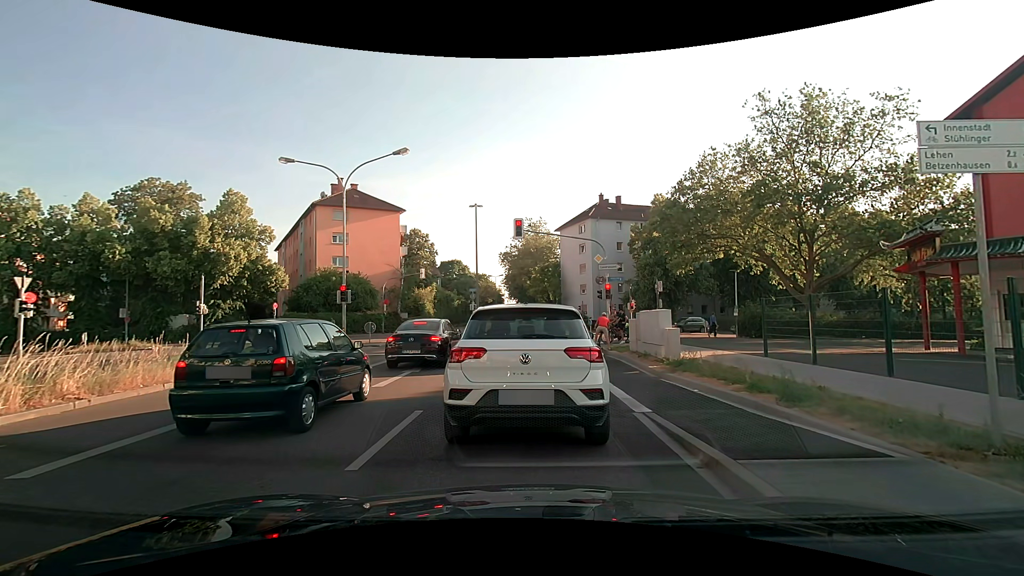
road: secondary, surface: asphalt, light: Day
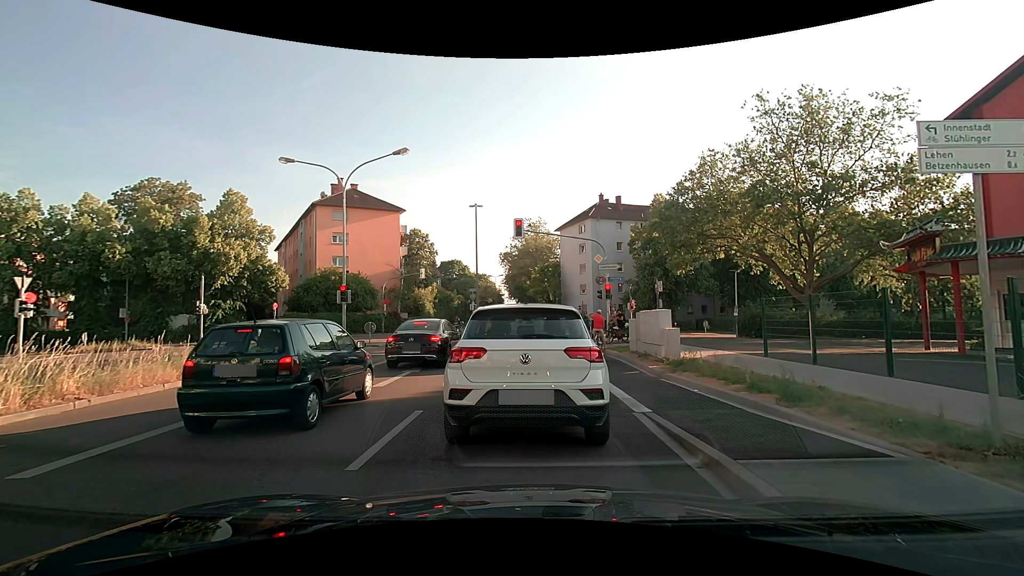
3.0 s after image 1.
(0.0, 0.0) m; 0°
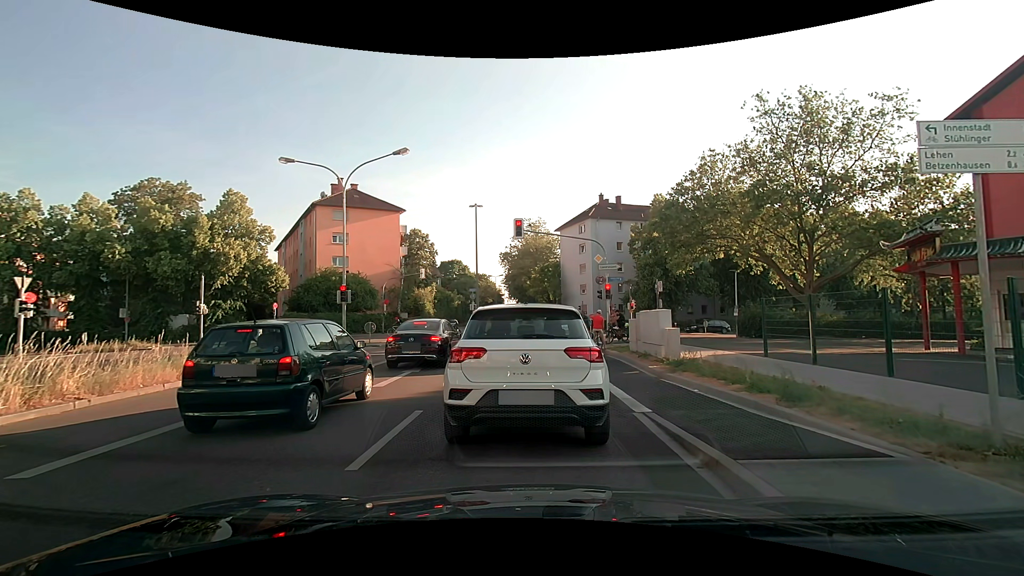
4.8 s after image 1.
(0.0, 0.0) m; 0°
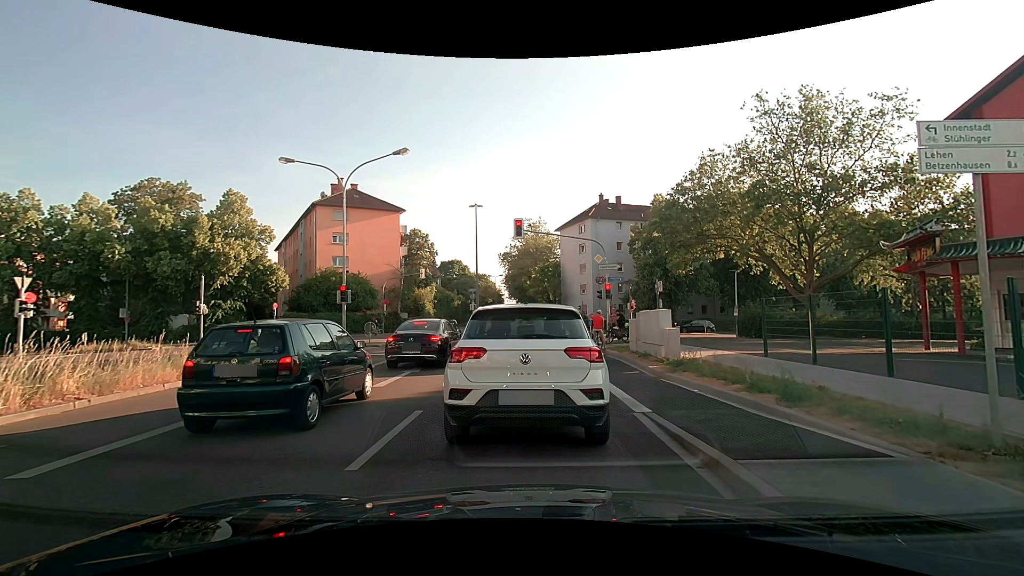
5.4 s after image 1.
(0.0, 0.0) m; 0°
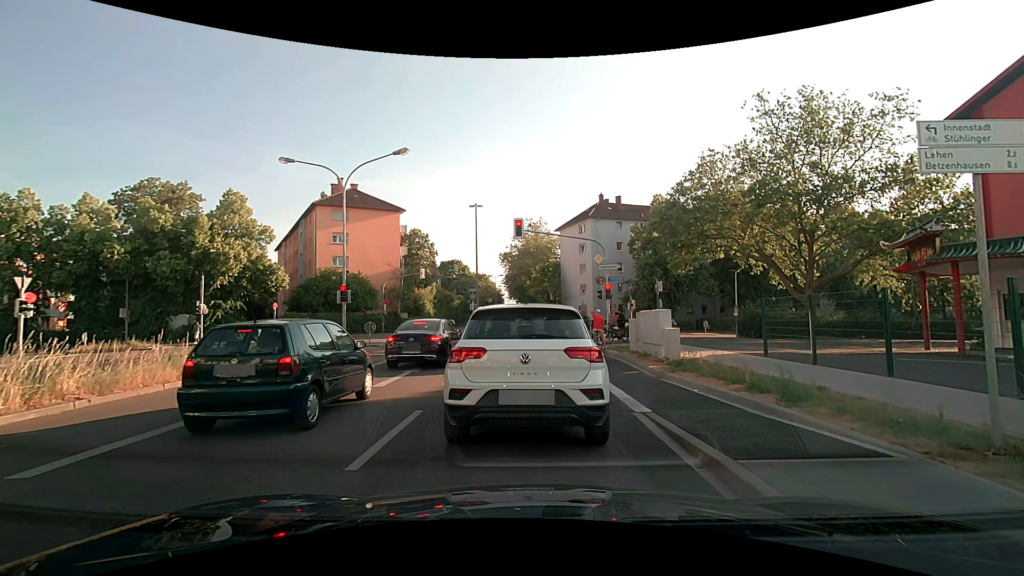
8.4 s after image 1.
(0.0, 0.0) m; 0°
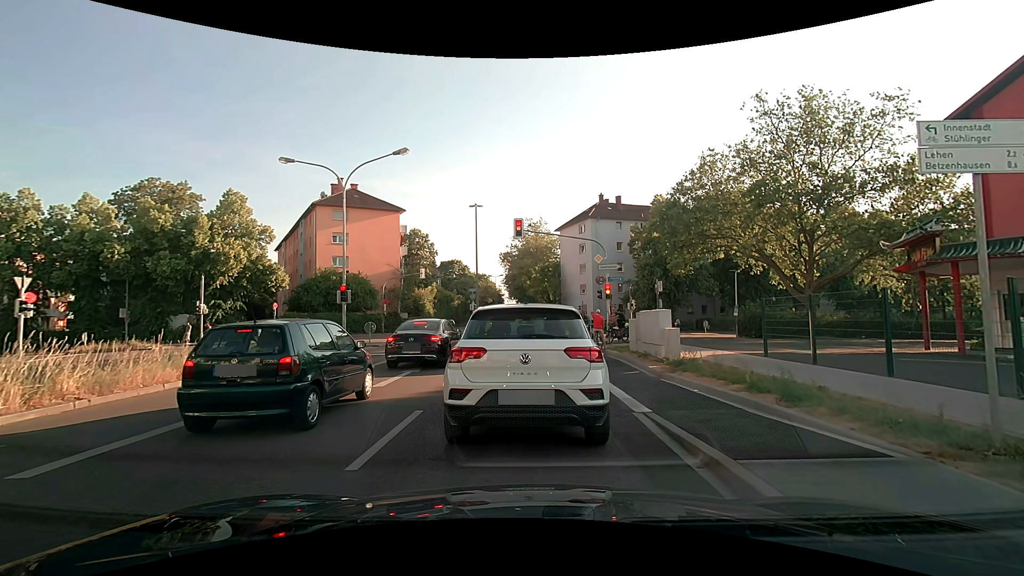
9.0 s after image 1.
(0.0, 0.0) m; 0°
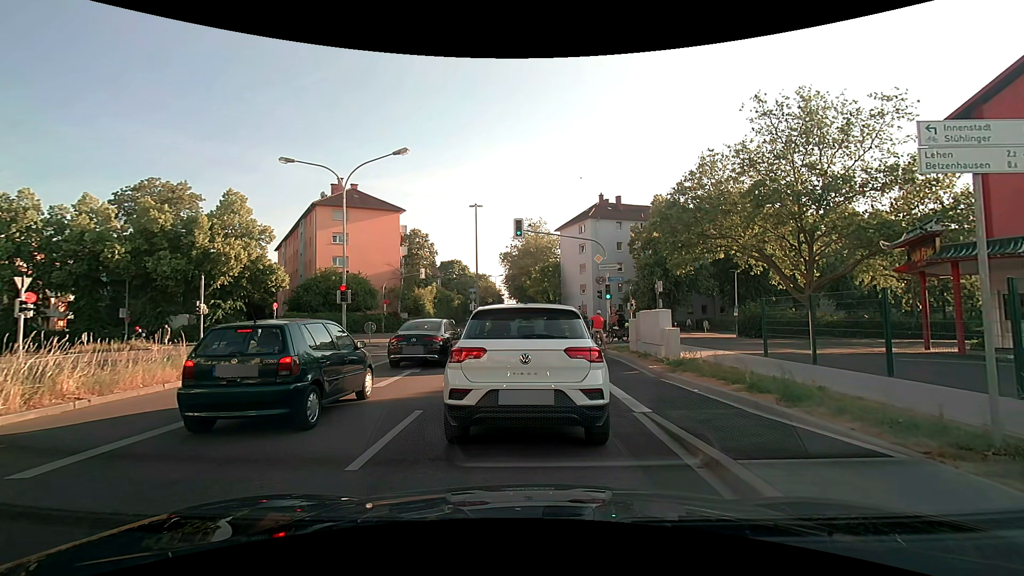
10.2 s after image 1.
(0.0, 0.0) m; 0°
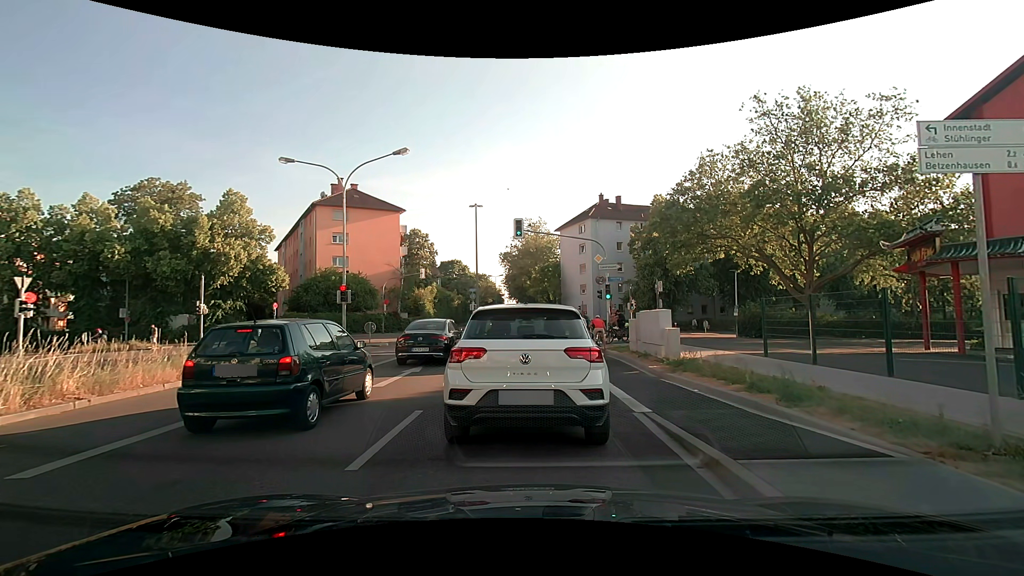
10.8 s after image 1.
(0.0, 0.0) m; 0°
(0, +10) (0, +20) (0, +30) (0, +40) (0, +50) (0, +60) (0, +70) (0, +80) (0, +90) (0, +100) m
